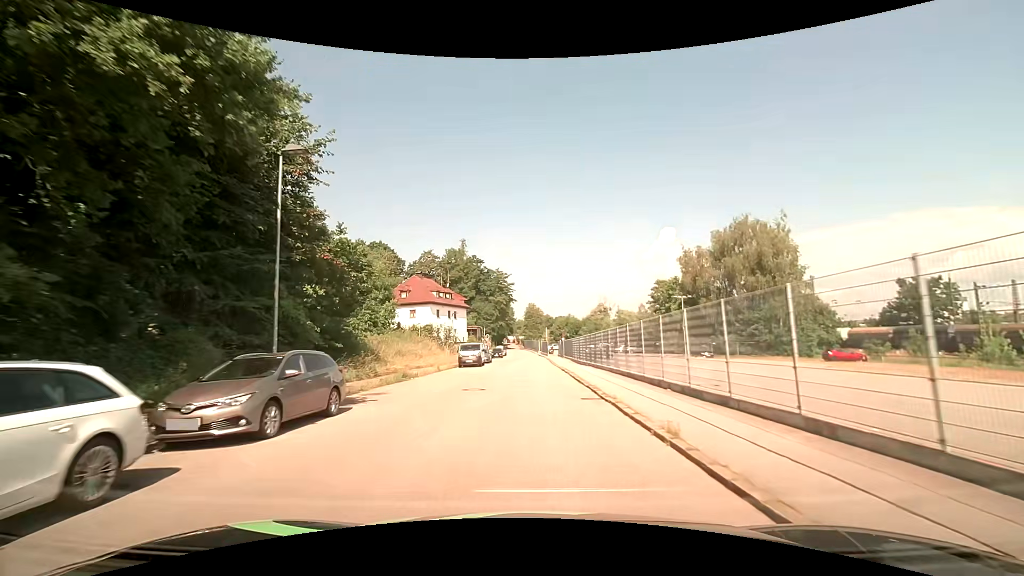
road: residential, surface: asphalt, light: Day
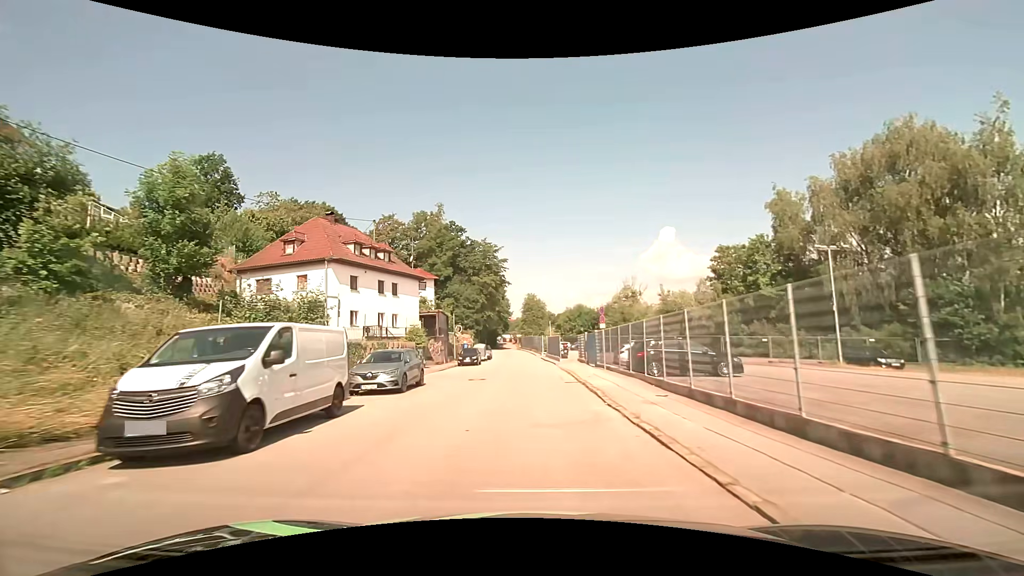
(0.0, +33.1) m; 0°
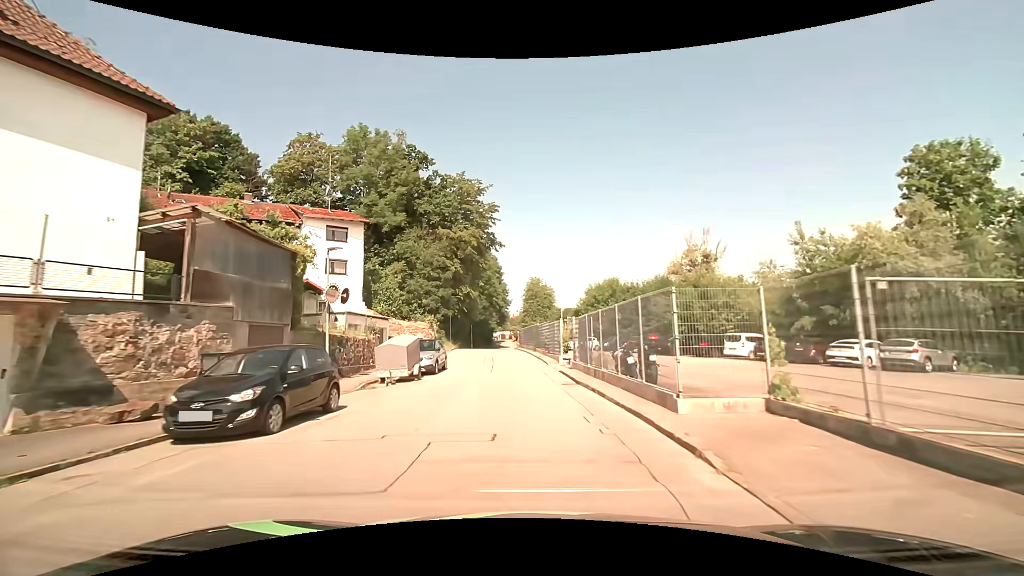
(0.0, +33.1) m; 0°
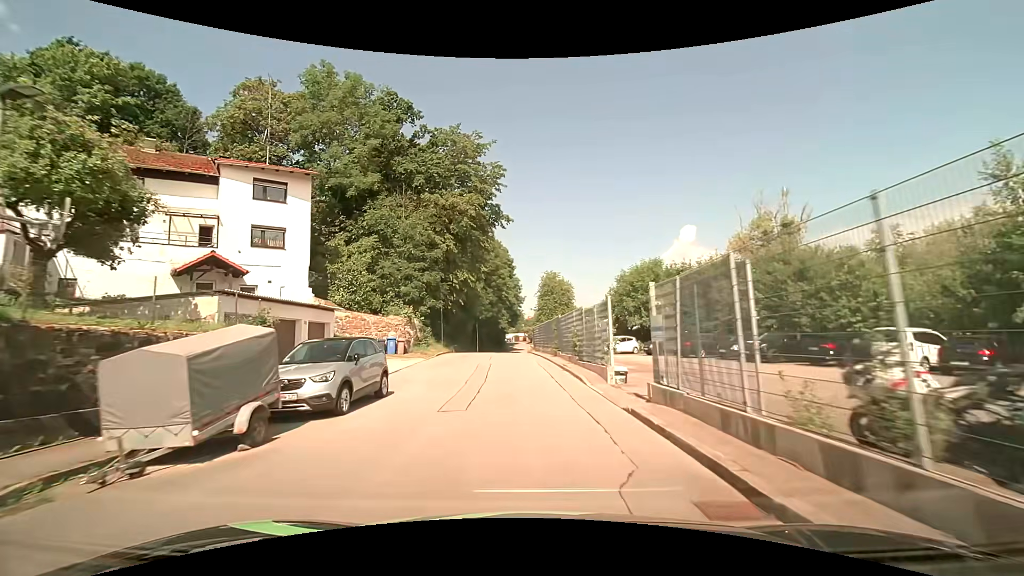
(-0.3, +12.8) m; -2°
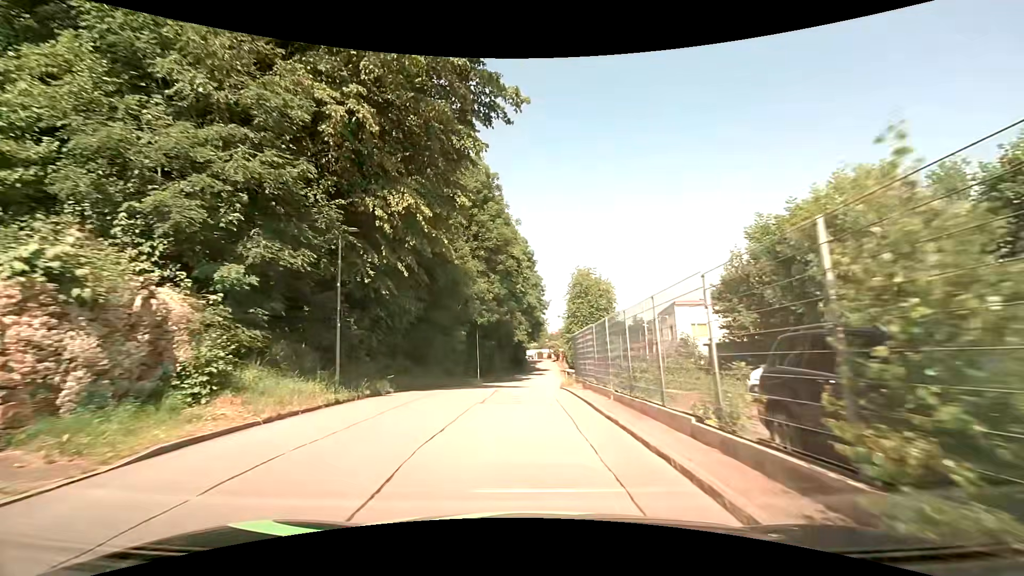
(-0.6, +25.1) m; -2°
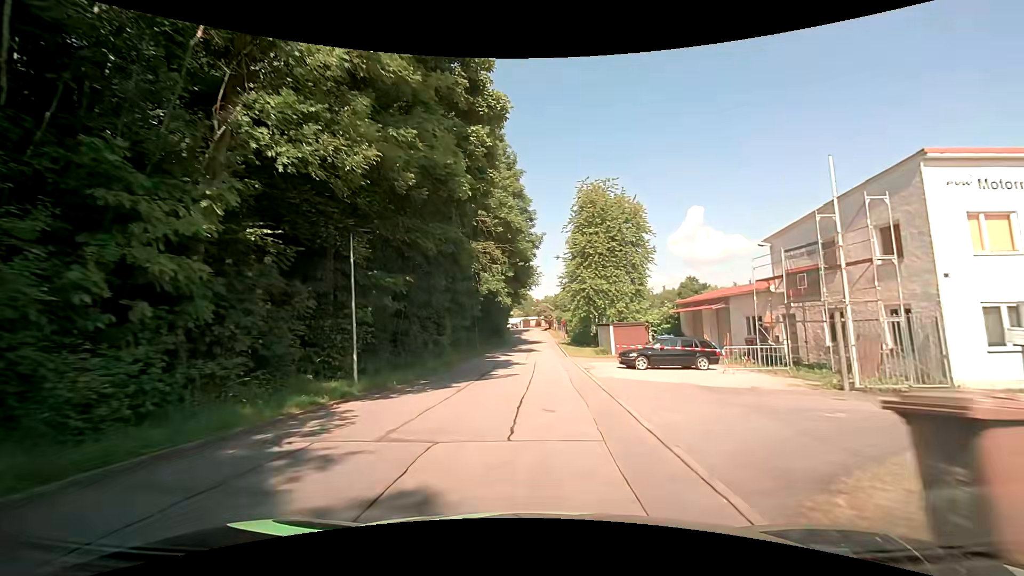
(0.0, +29.6) m; +1°
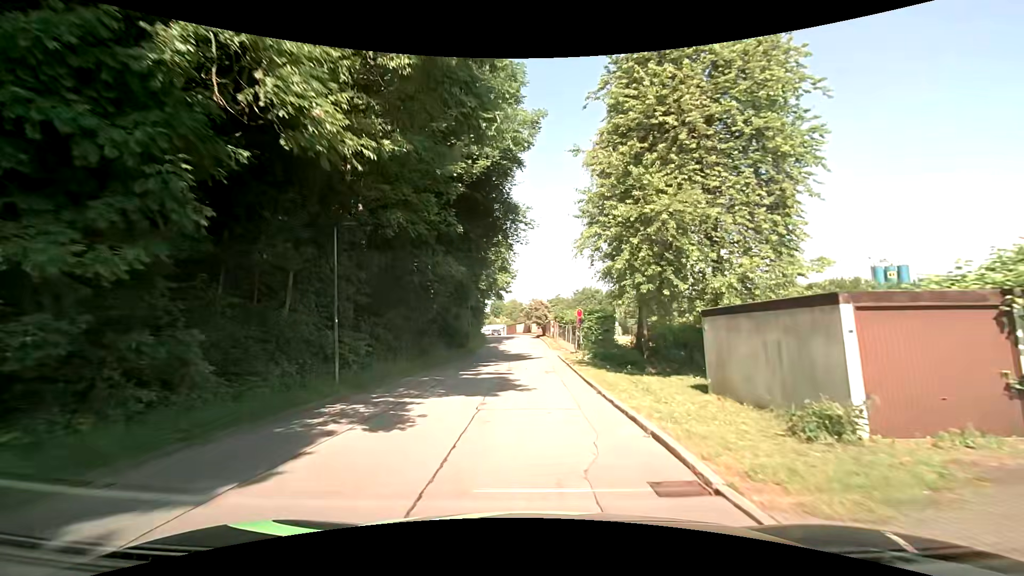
(+0.7, +28.9) m; +1°
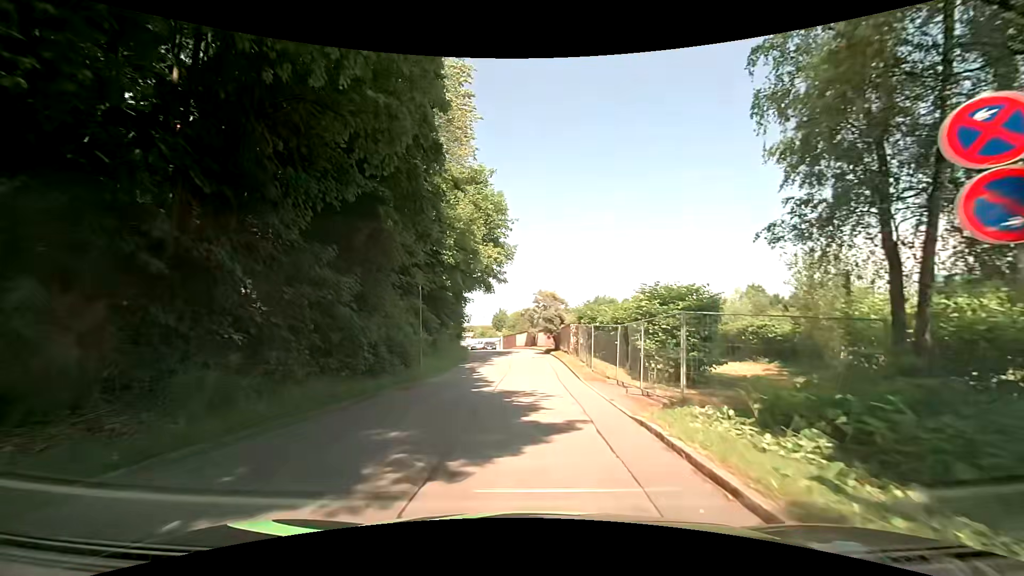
(0.0, +22.2) m; 0°
